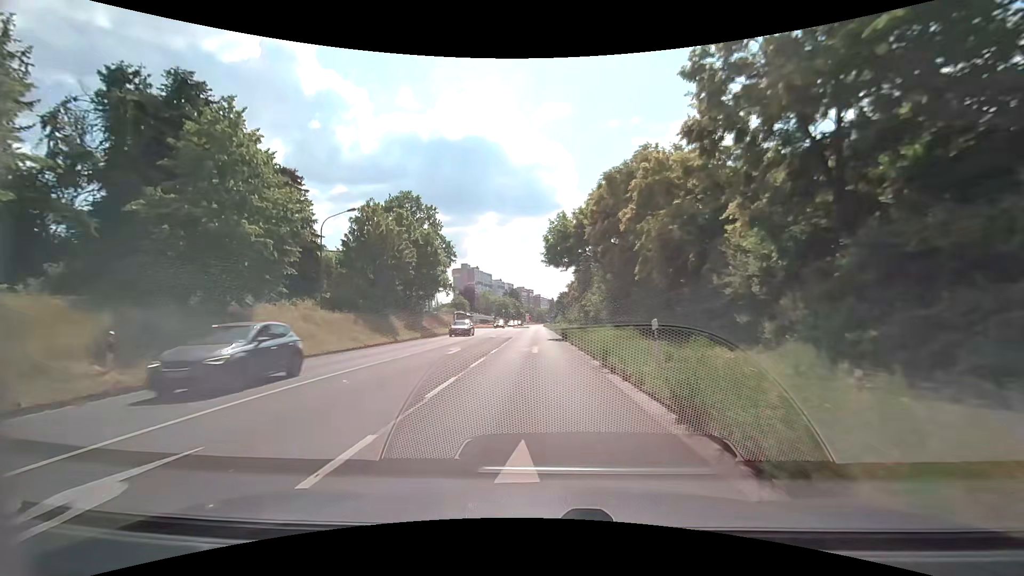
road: secondary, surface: asphalt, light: Day
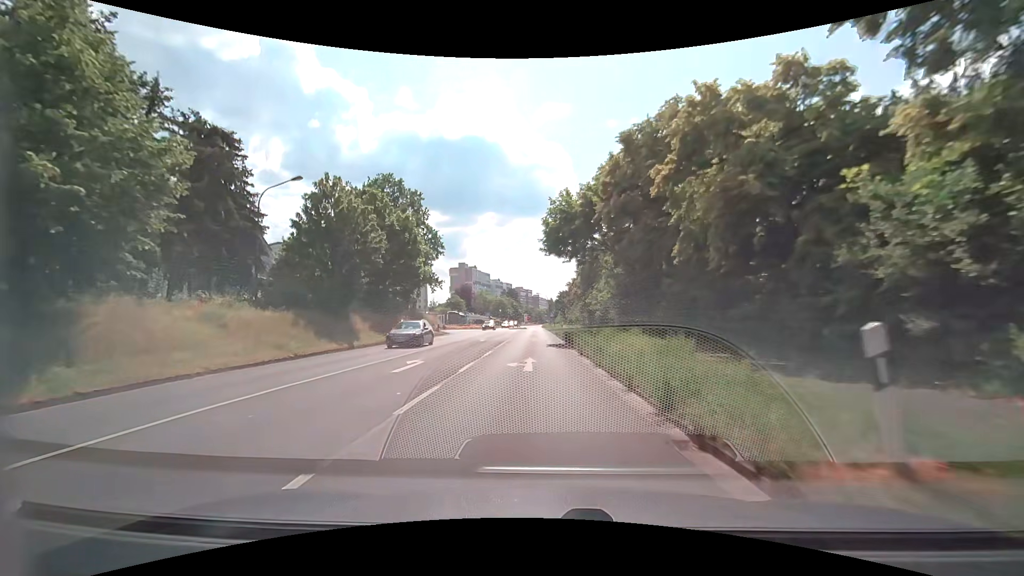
(0.0, +7.4) m; 0°
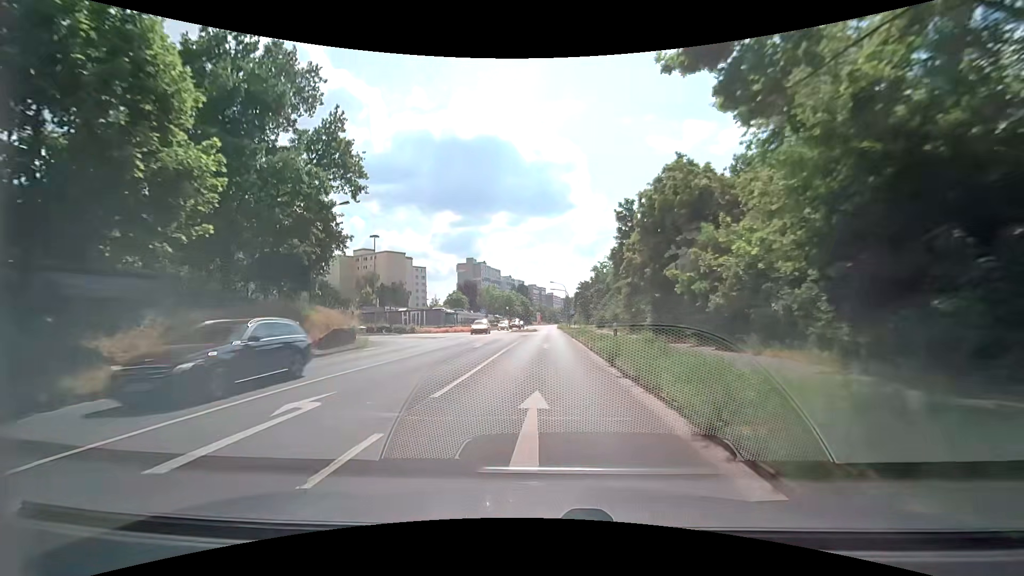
(-0.4, +28.8) m; -2°
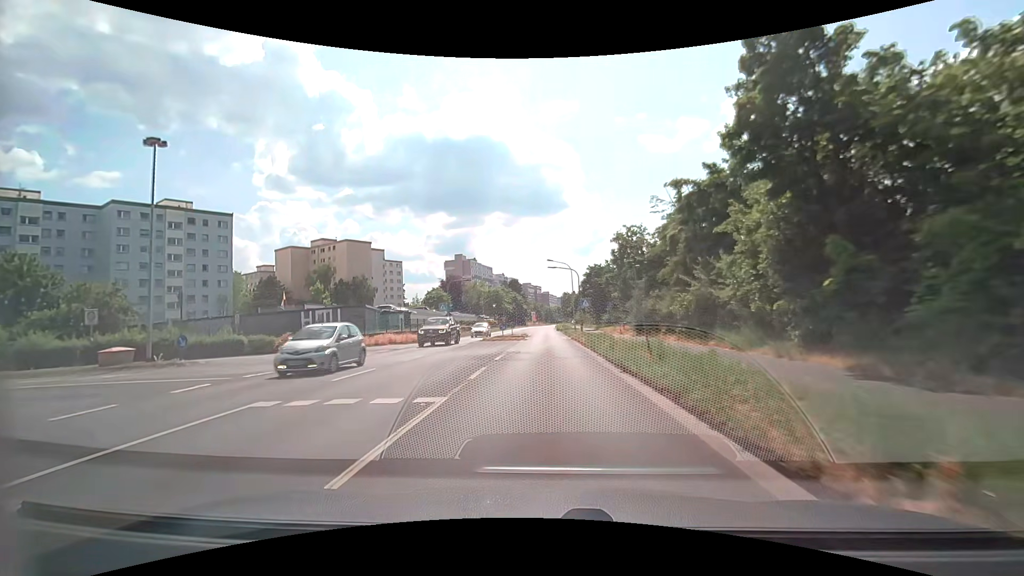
(+0.1, +27.9) m; +1°
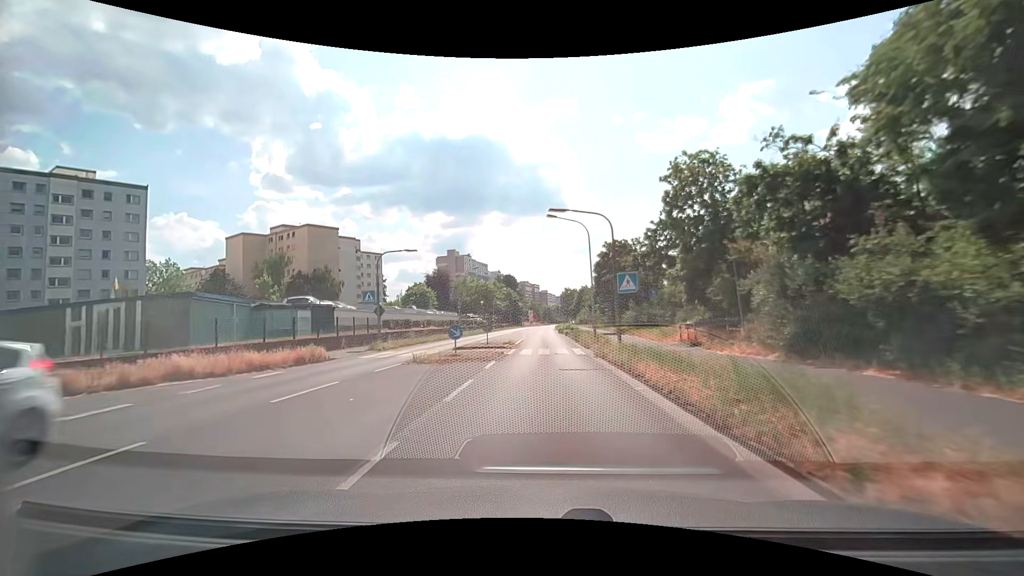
(-0.1, +20.7) m; 0°
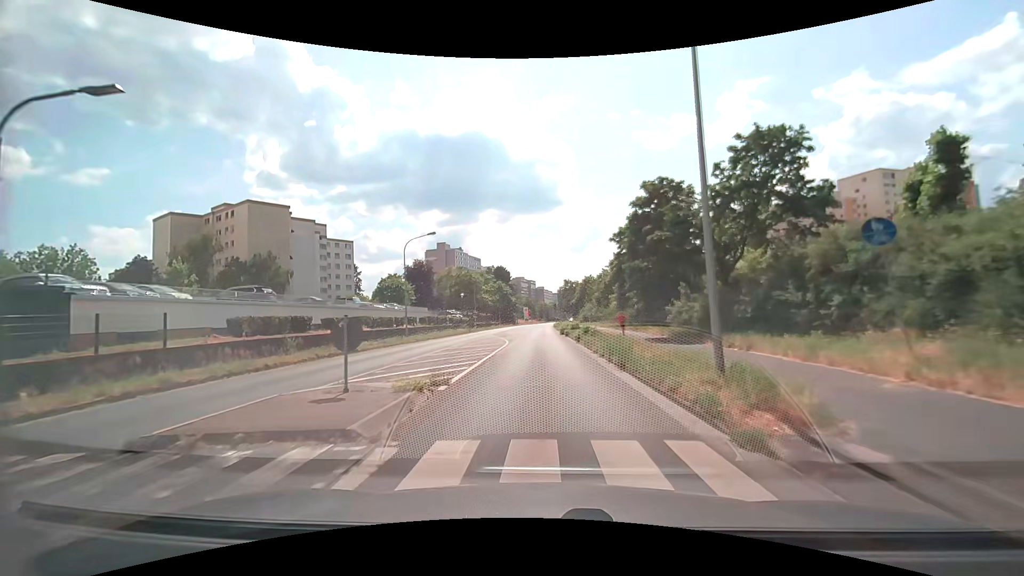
(+0.1, +20.8) m; +1°
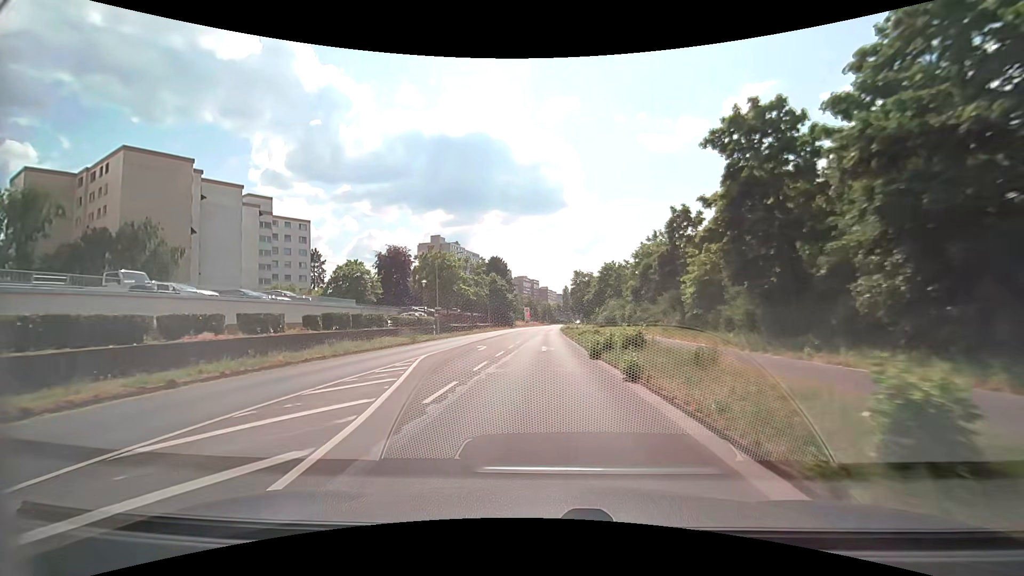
(-0.1, +28.1) m; 0°
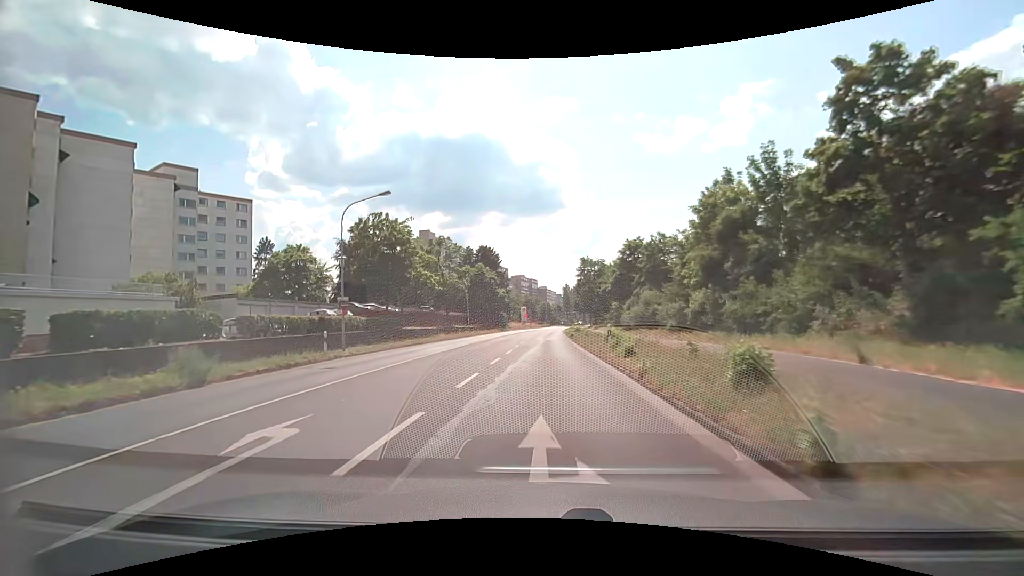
(-0.1, +21.5) m; 0°
(0, +10) (0, +20) (0, +30) (0, +40) (+1, +50) (+1, +60) (+1, +70) (+1, +80) (+2, +90) (+2, +100) m
